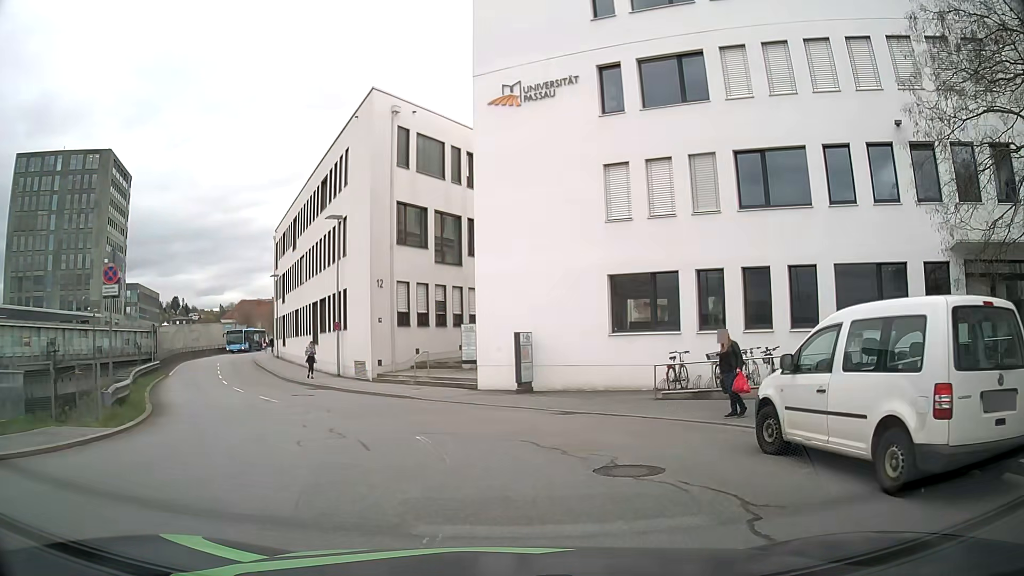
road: residential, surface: asphalt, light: Day
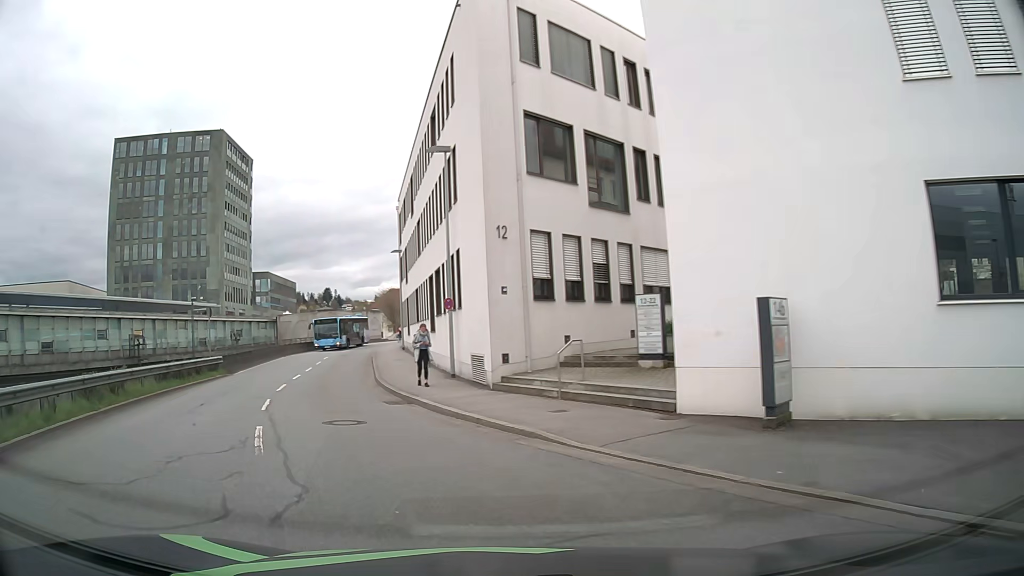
(-0.4, +11.0) m; -12°
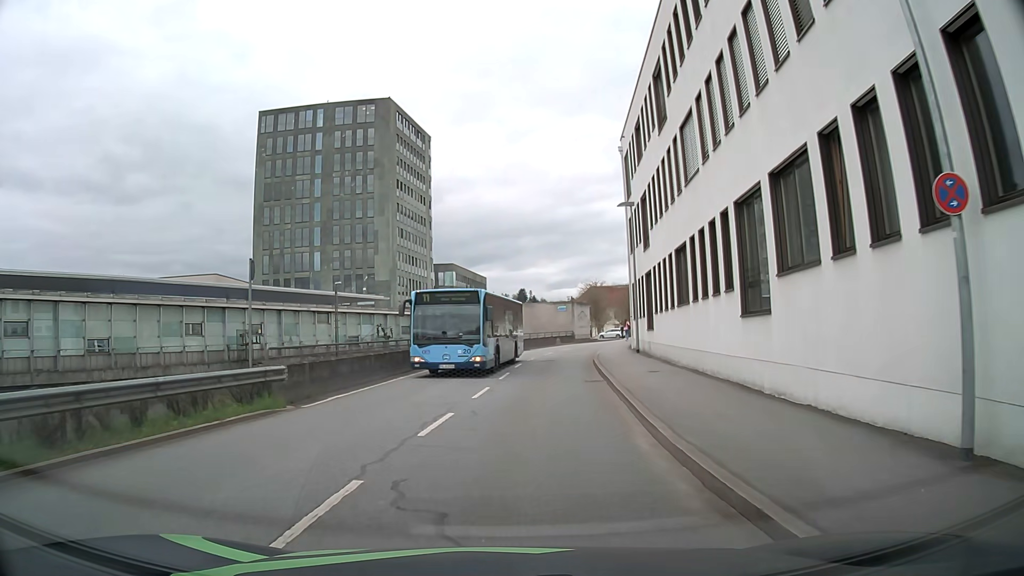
(-4.1, +17.1) m; -18°
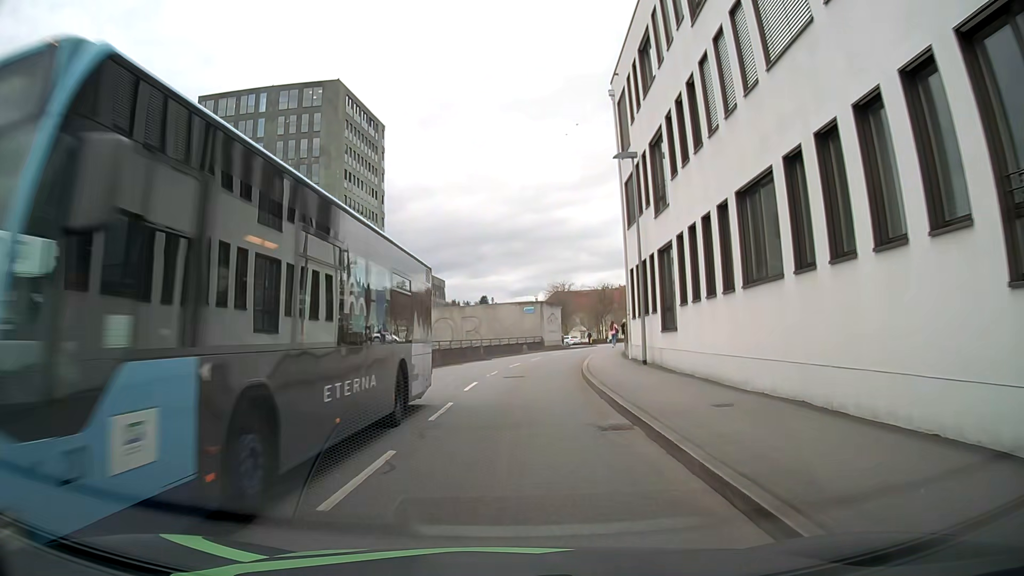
(+0.3, +10.3) m; +4°
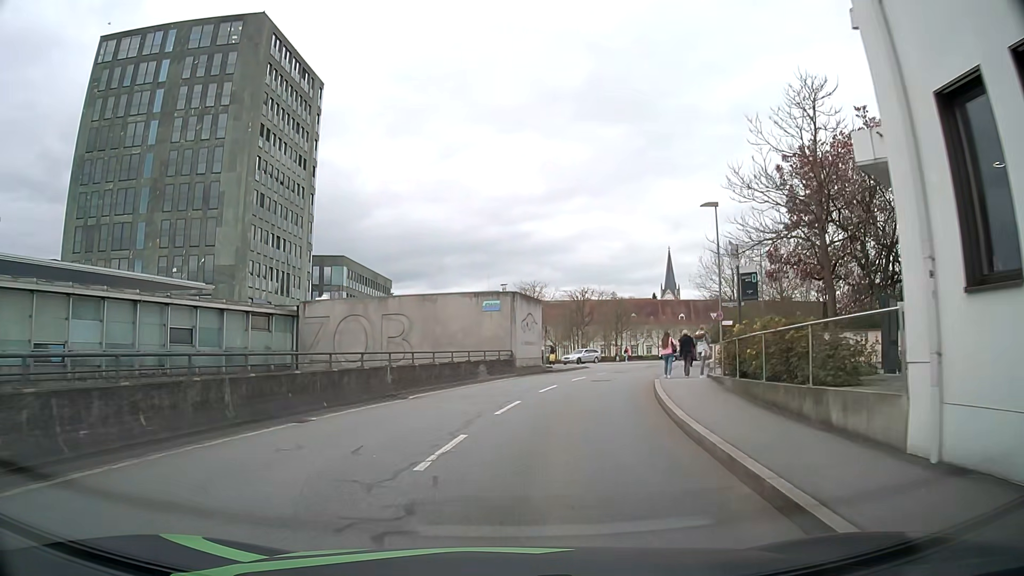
(+0.3, +22.2) m; +3°
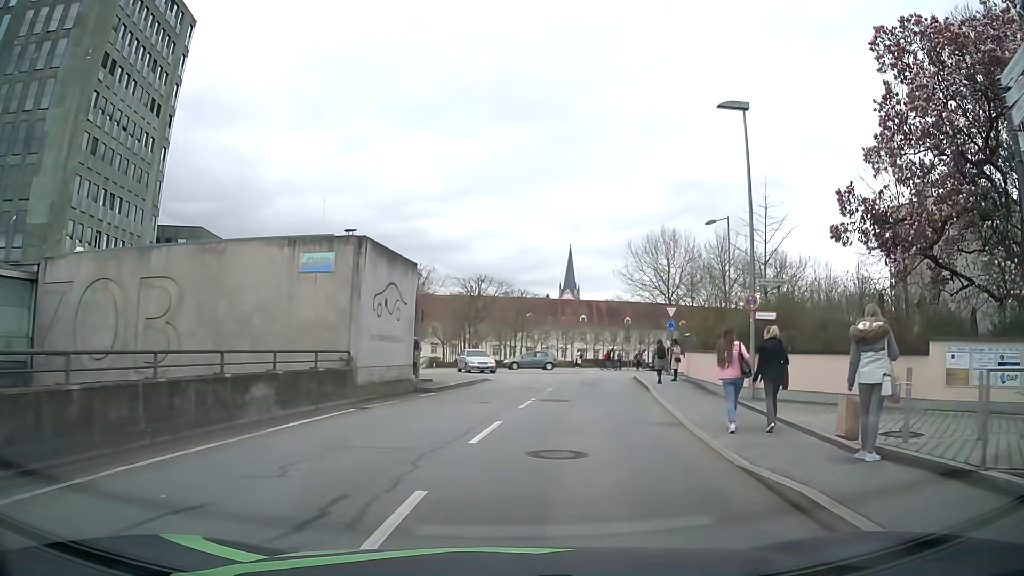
(+0.9, +15.9) m; +9°
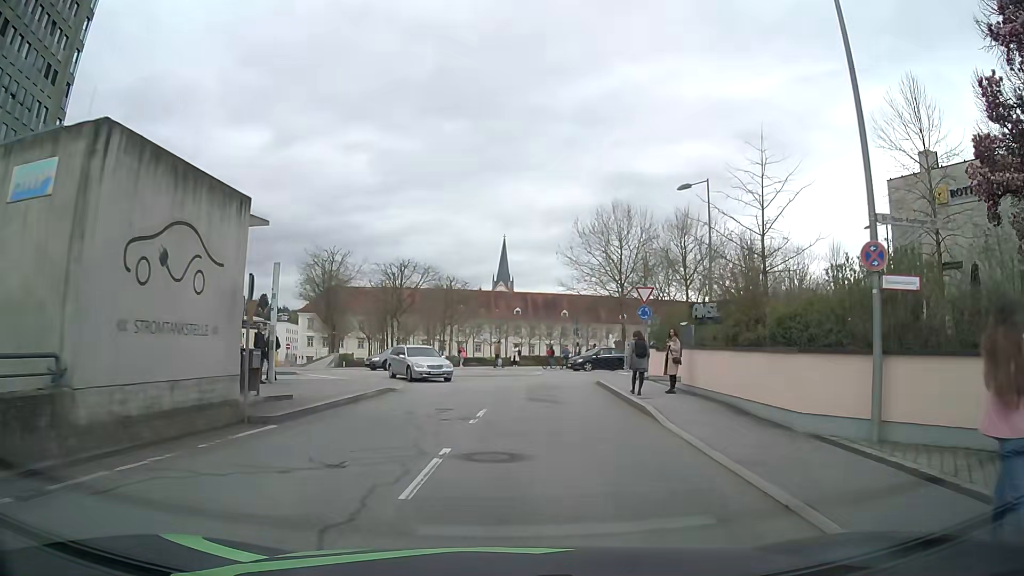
(+0.6, +9.1) m; +6°
